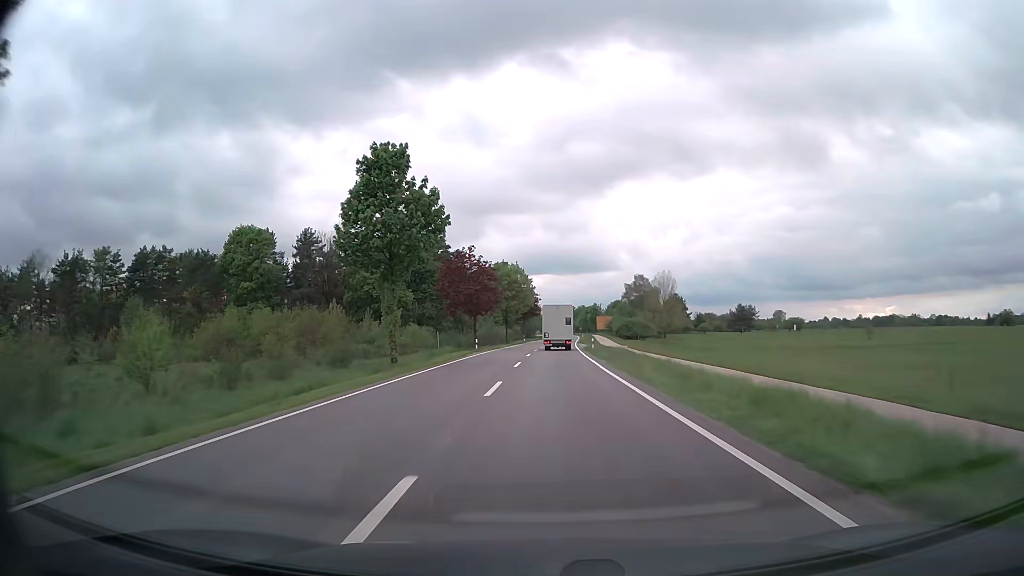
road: secondary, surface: asphalt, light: Day
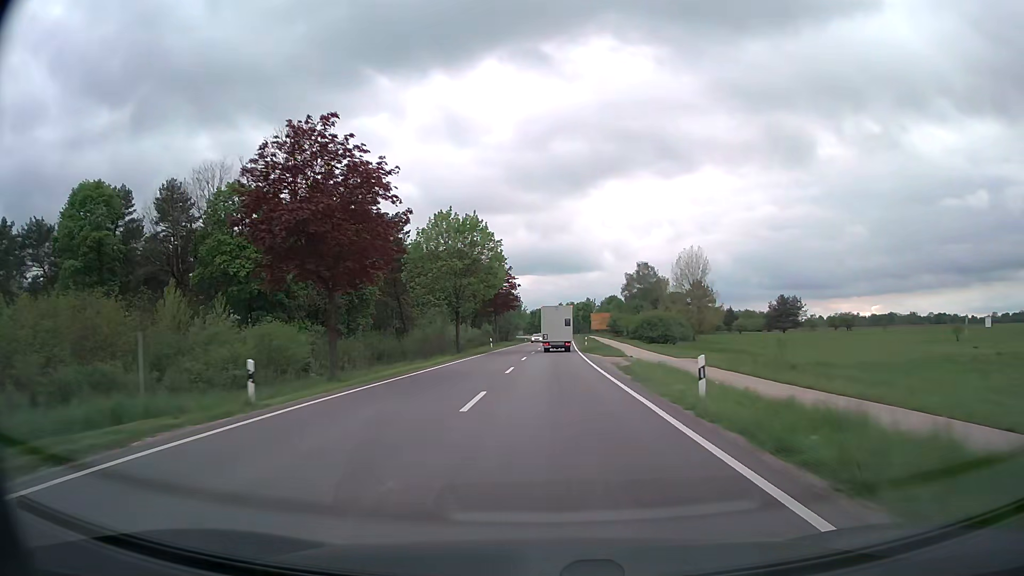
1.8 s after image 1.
(+0.4, +38.7) m; +1°
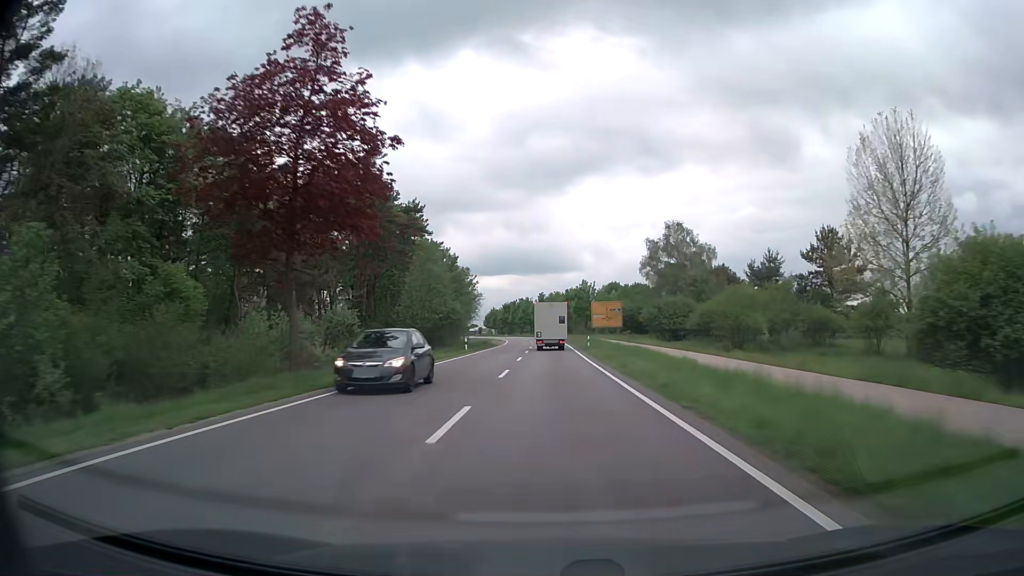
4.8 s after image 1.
(+1.3, +64.0) m; +2°
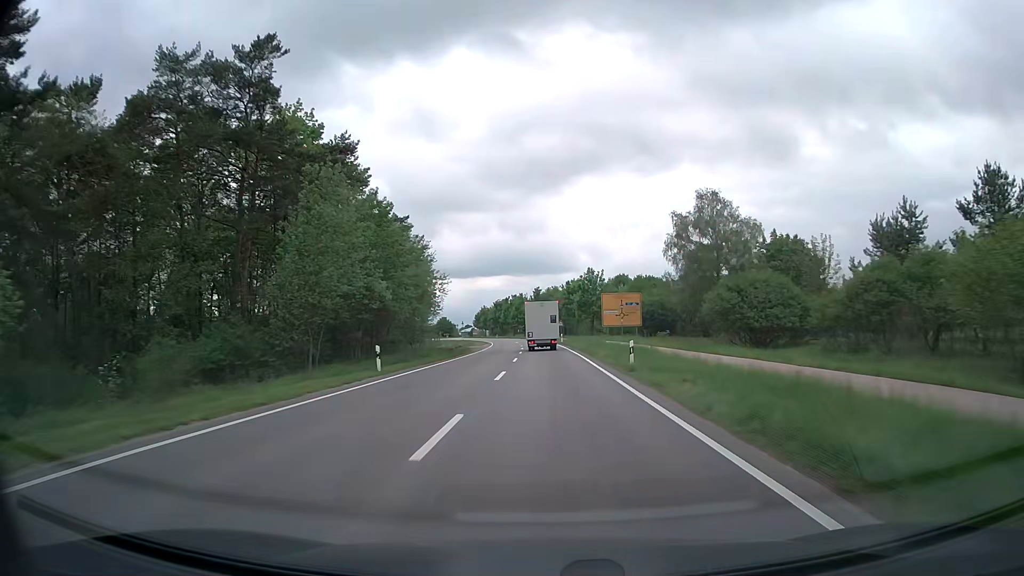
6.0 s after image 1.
(0.0, +25.2) m; 0°
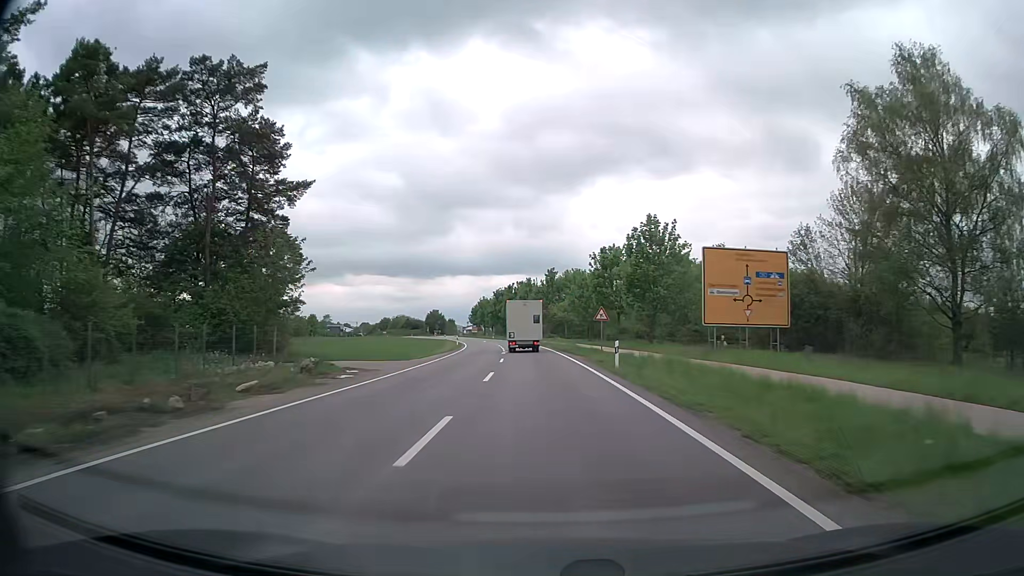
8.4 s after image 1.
(-0.2, +48.7) m; -1°
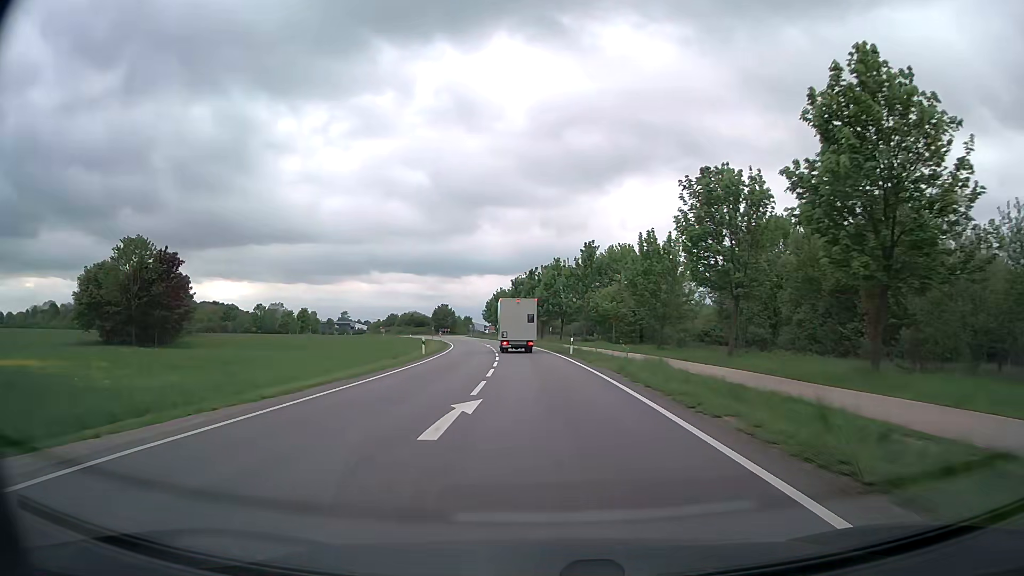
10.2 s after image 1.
(-0.8, +34.6) m; -2°
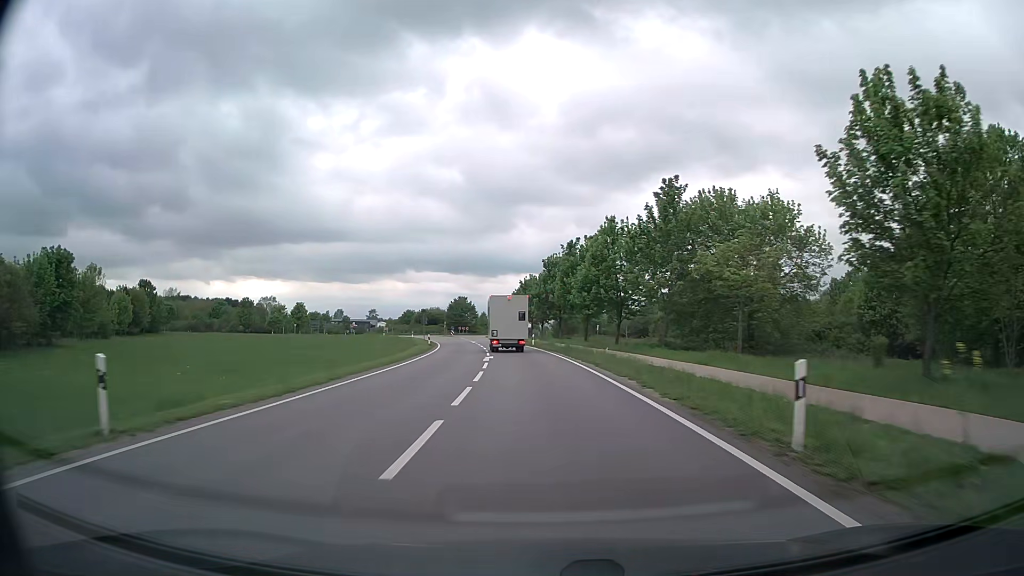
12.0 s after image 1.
(-0.9, +32.6) m; -3°
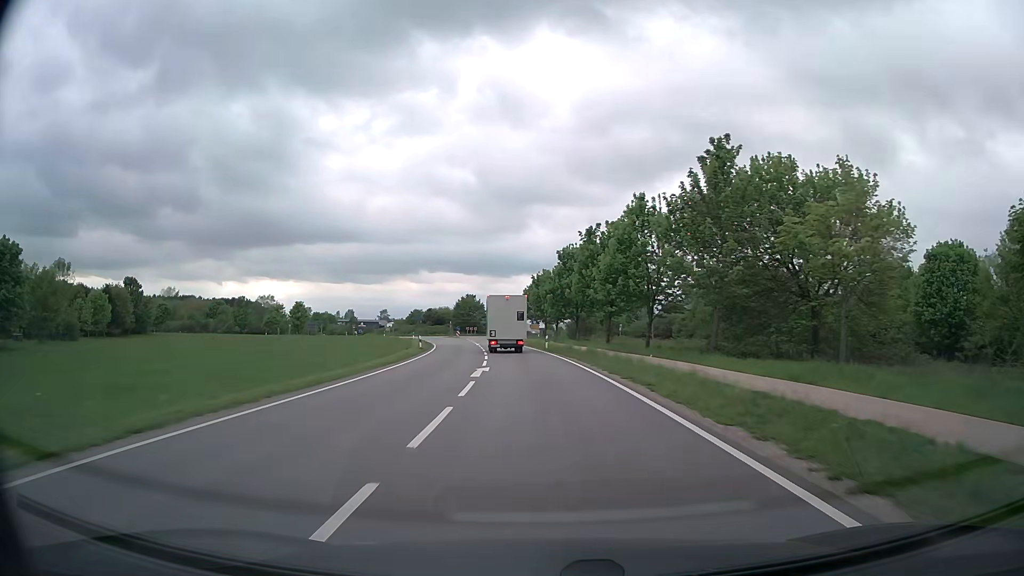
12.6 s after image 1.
(-0.1, +10.2) m; -1°
(0, +10) (-1, +20) (-1, +30) (-2, +40) (-3, +50) (-4, +60) (-6, +70) (-7, +80) (-8, +90) (-10, +99) m
